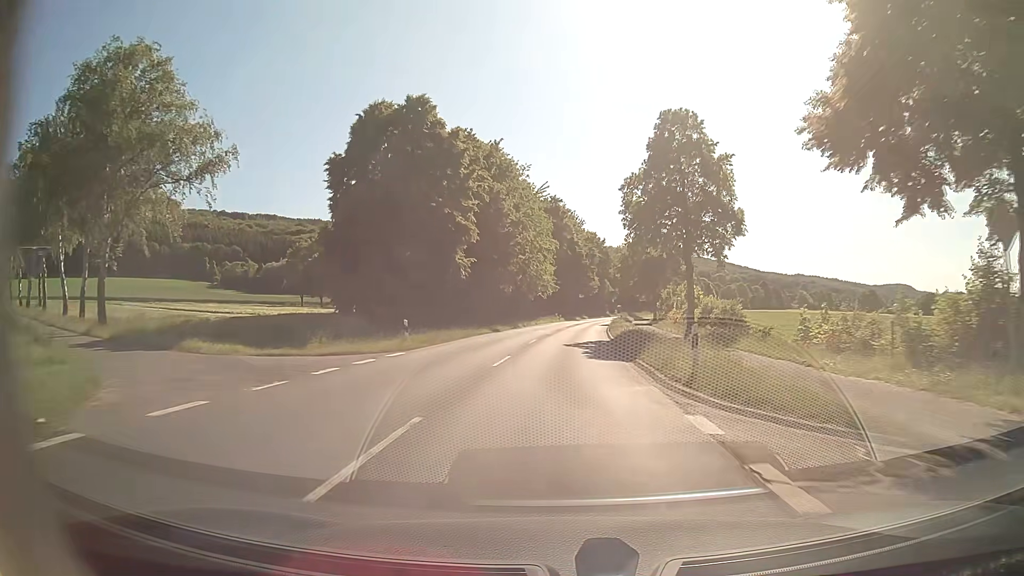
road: secondary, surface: asphalt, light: Day
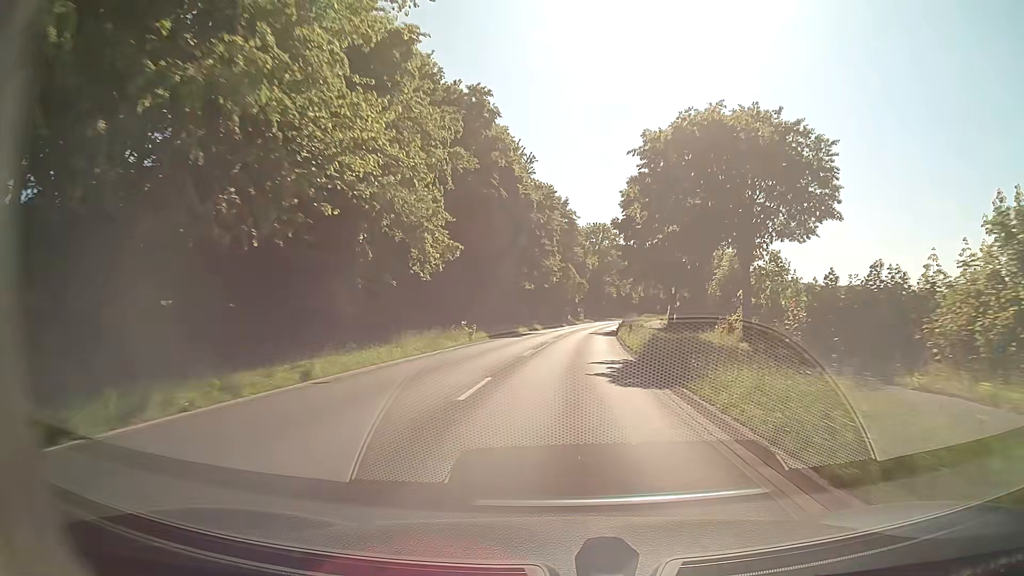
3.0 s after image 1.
(+1.8, +53.8) m; +4°
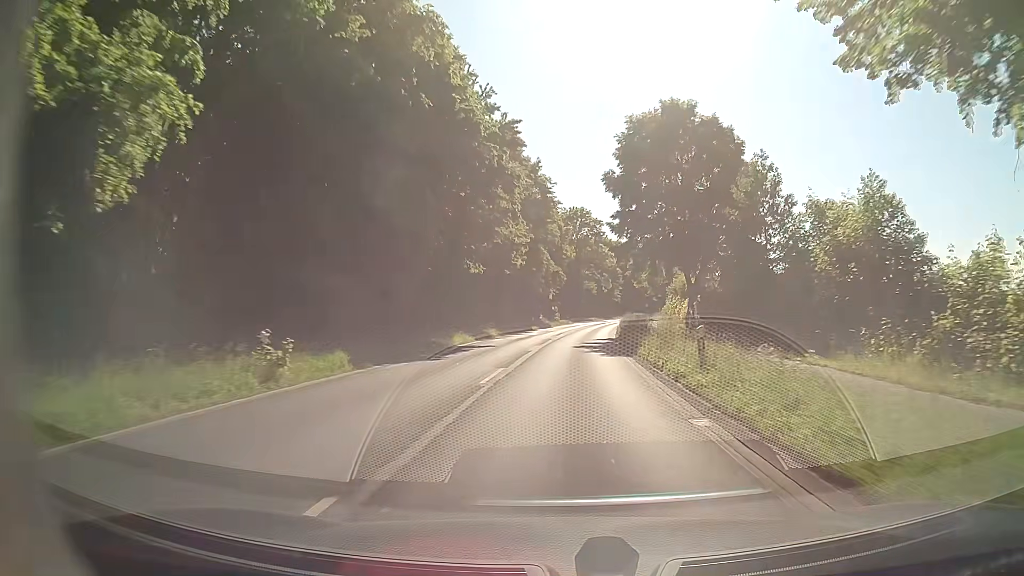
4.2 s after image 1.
(+0.4, +21.5) m; +2°
(0, +10) (0, +20) (+1, +30) (+2, +40) (+2, +50) (+3, +60) (+5, +70) (+6, +80) (+7, +90) (+9, +99) m
